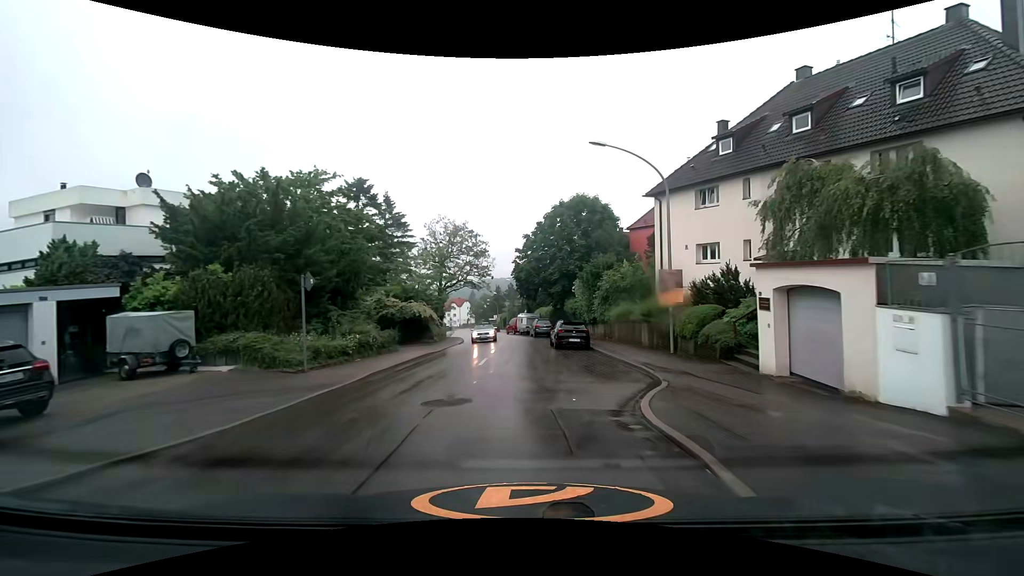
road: tertiary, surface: asphalt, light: Day
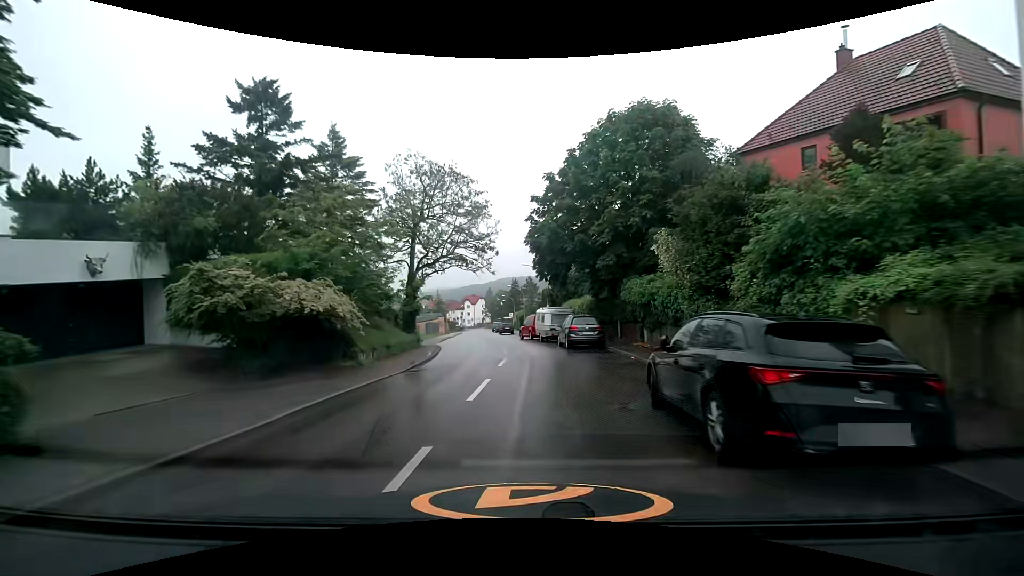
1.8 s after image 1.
(-0.4, +19.4) m; -3°
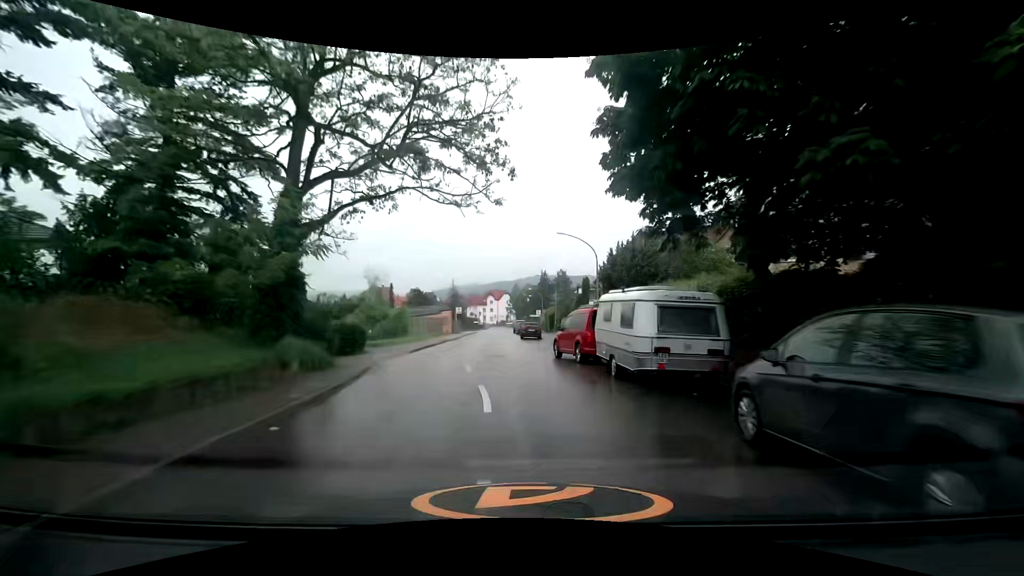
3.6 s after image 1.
(-0.5, +19.7) m; -3°
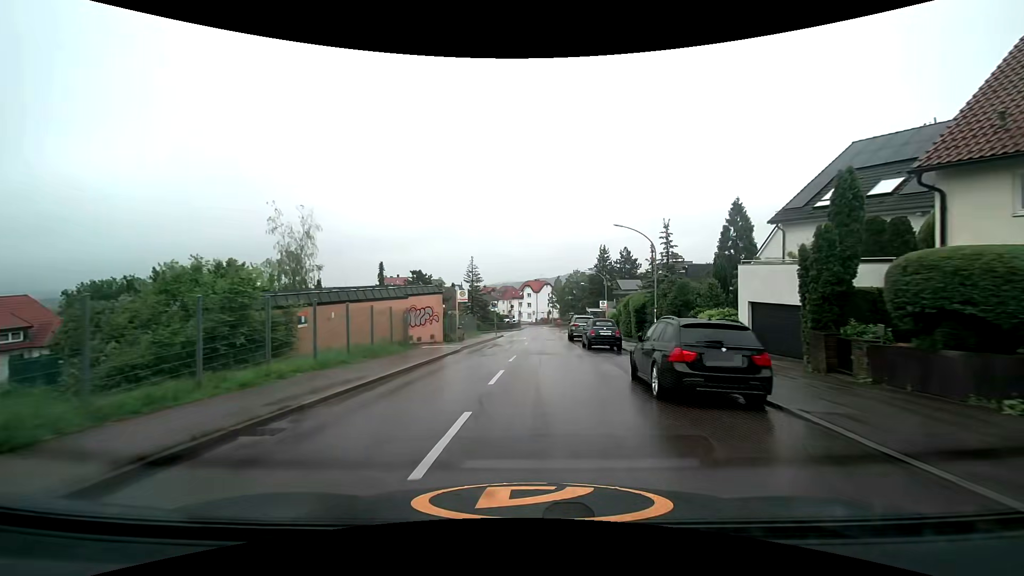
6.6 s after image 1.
(-2.1, +33.7) m; -5°
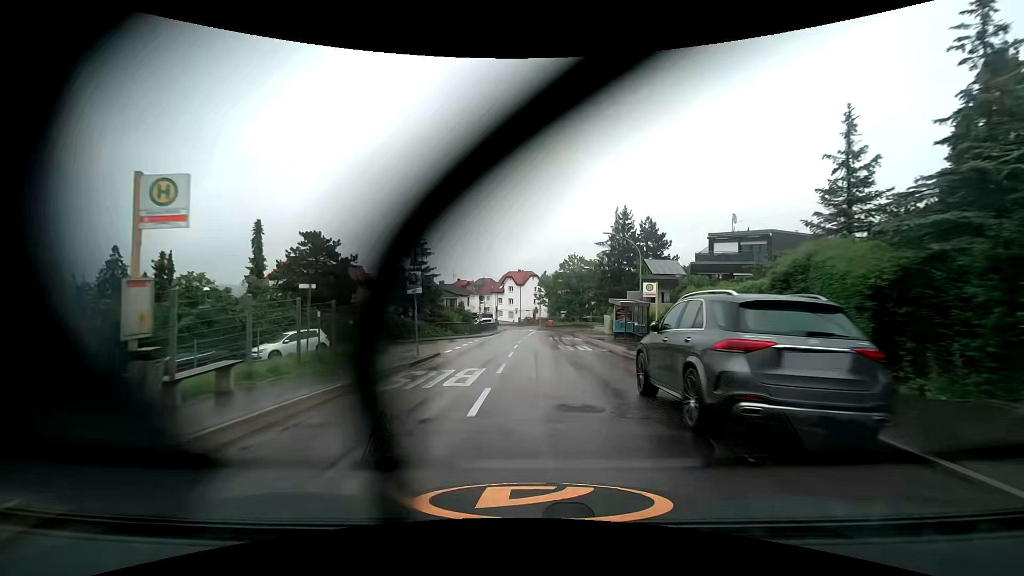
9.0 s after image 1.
(+0.6, +28.0) m; +2°
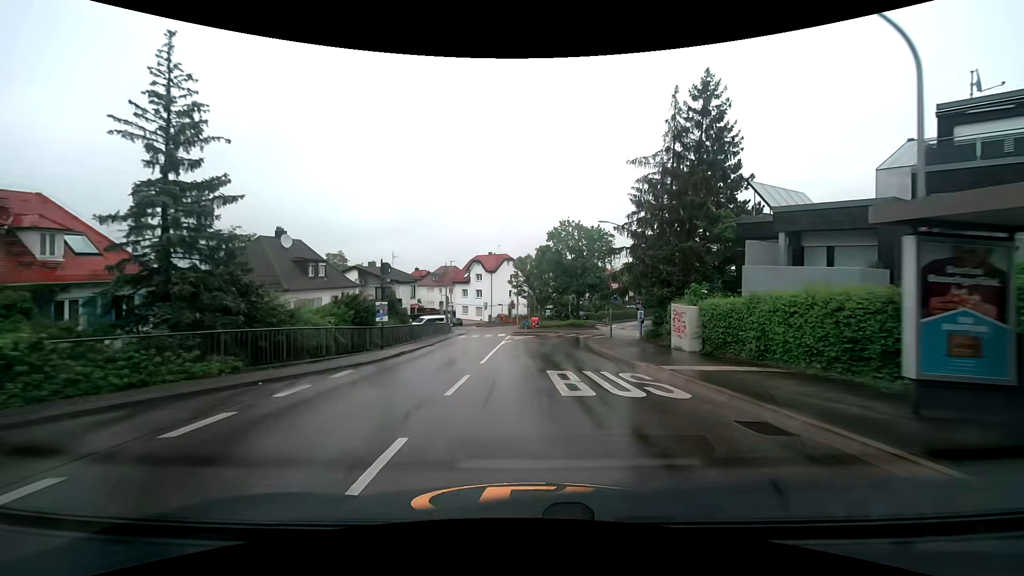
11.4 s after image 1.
(+0.7, +28.1) m; +3°
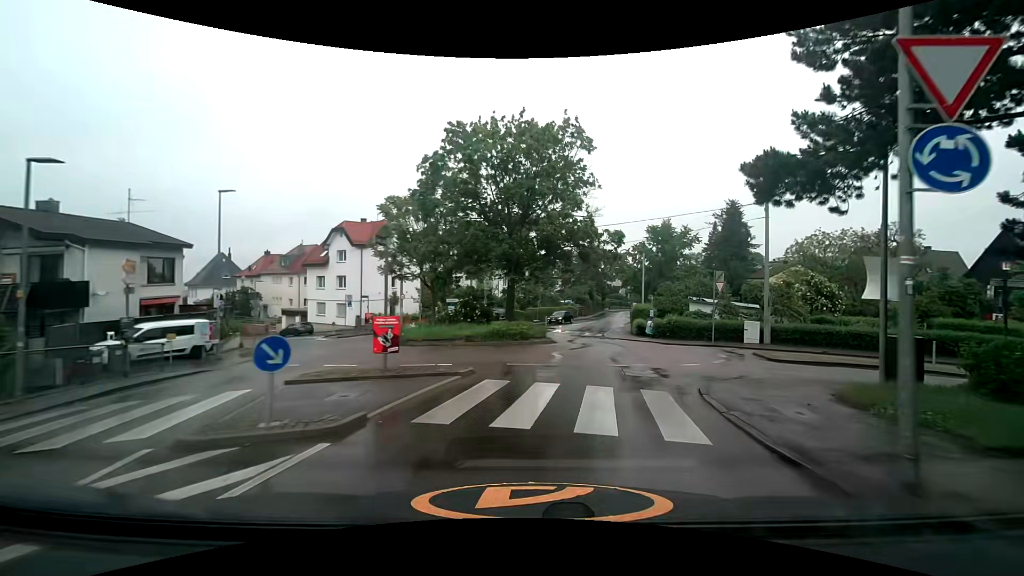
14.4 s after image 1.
(+1.4, +29.9) m; +10°
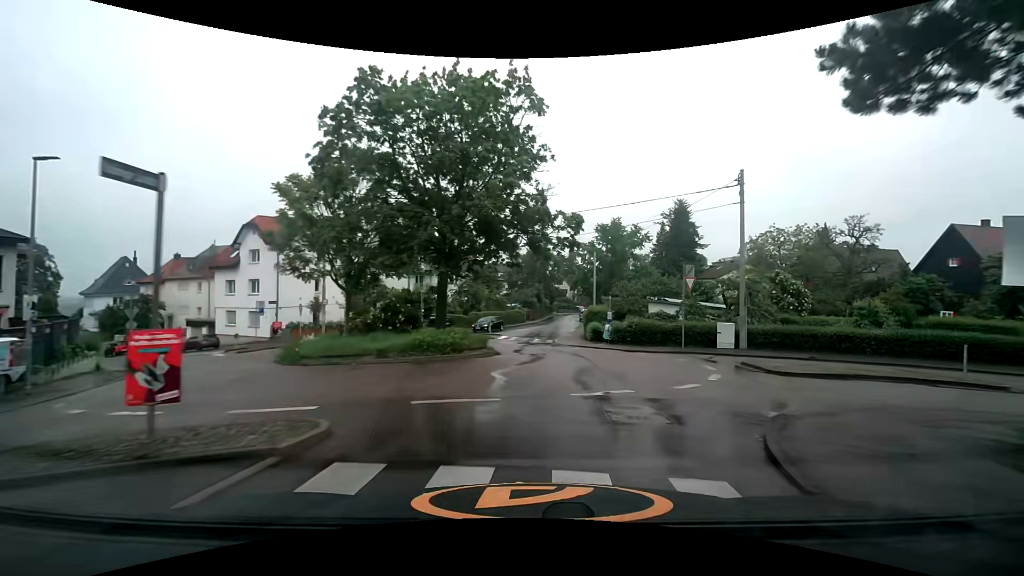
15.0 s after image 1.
(+0.3, +5.3) m; +6°
